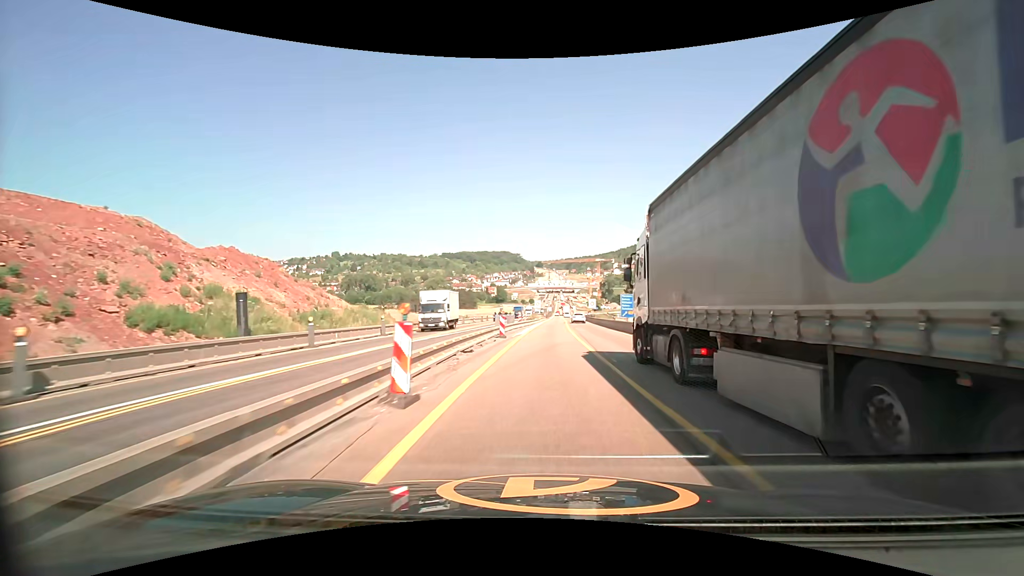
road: motorway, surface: asphalt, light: Day
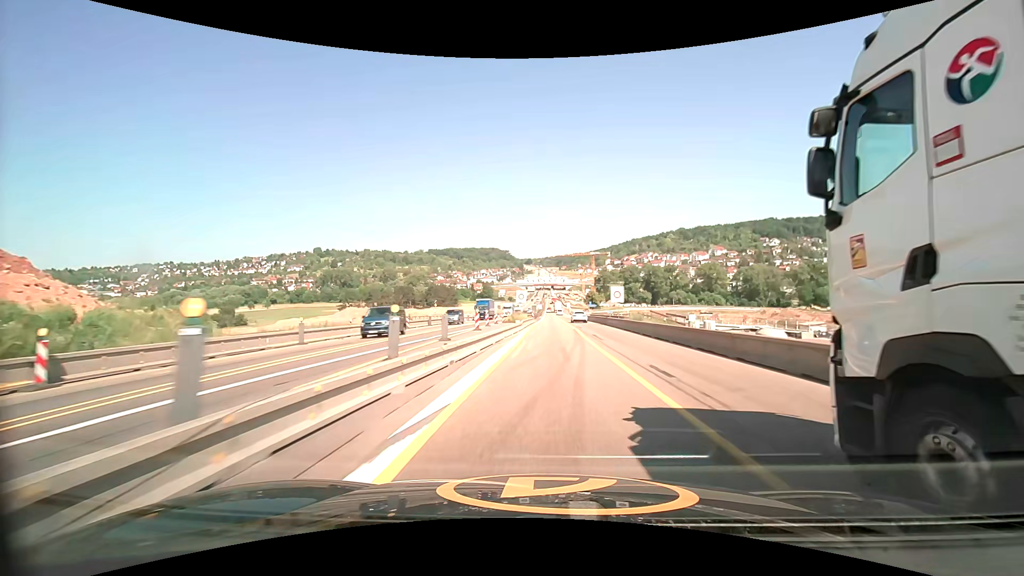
(+0.5, +39.8) m; +1°
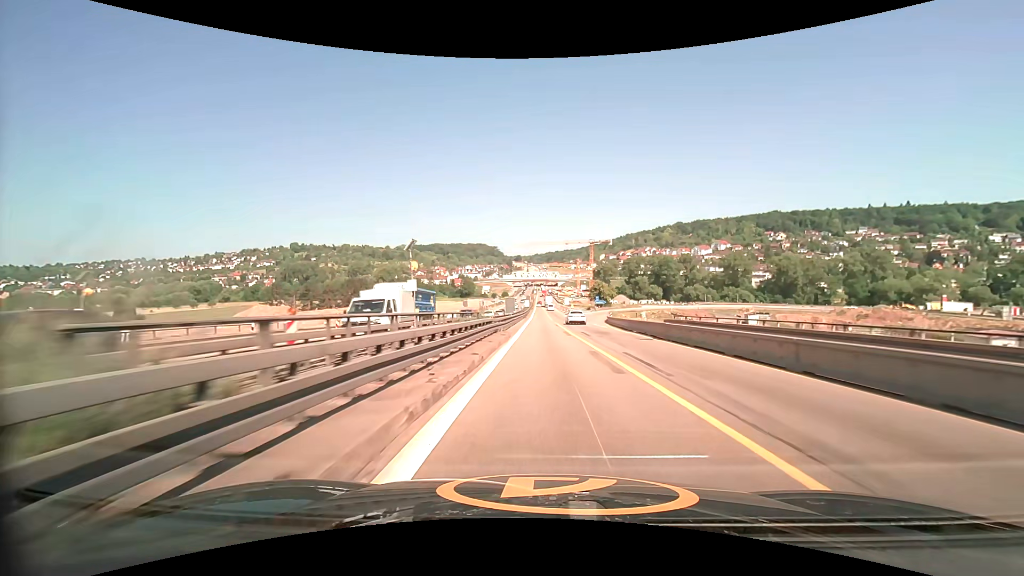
(+1.1, +63.4) m; +1°
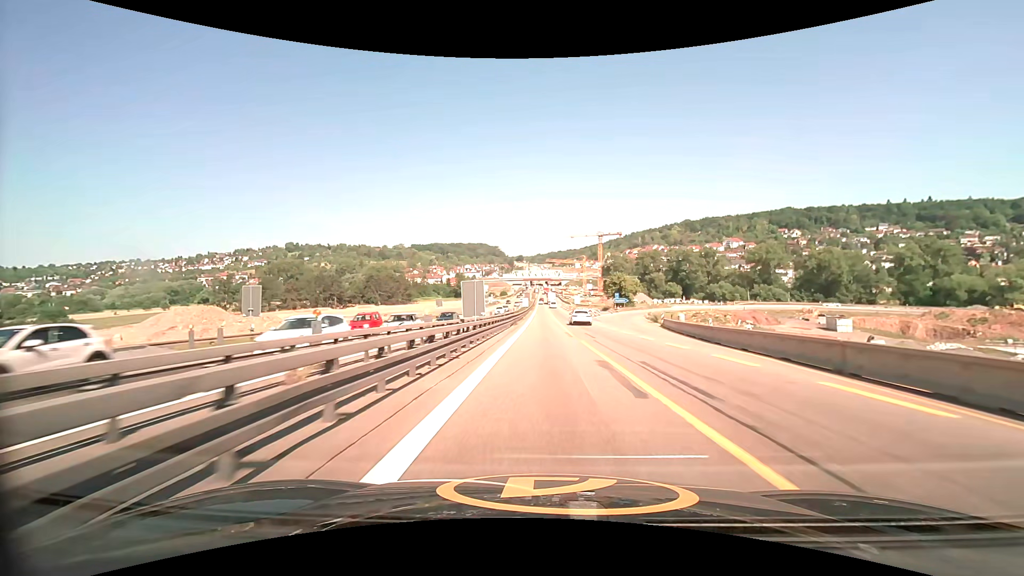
(-0.1, +35.9) m; 0°
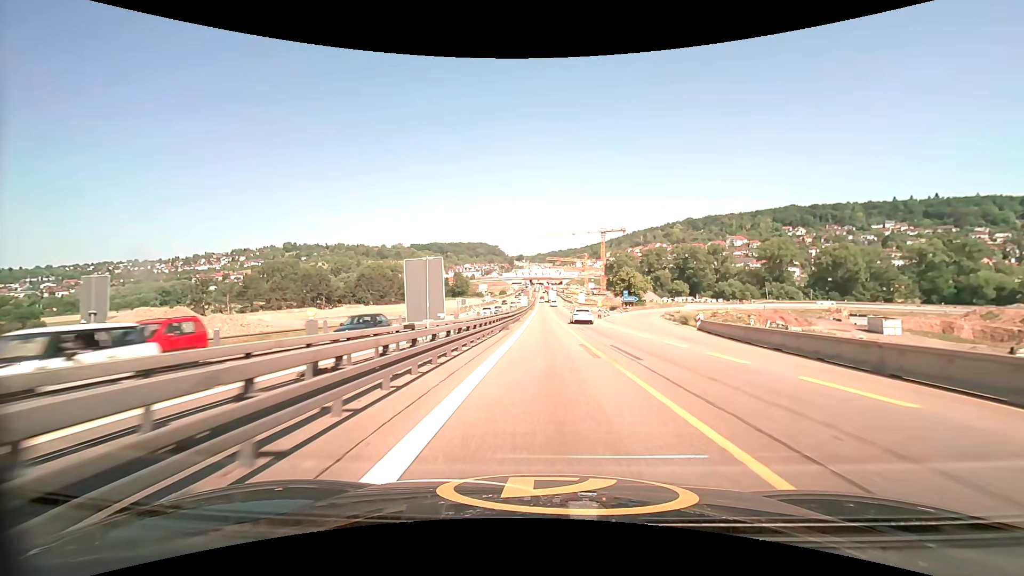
(0.0, +11.6) m; 0°
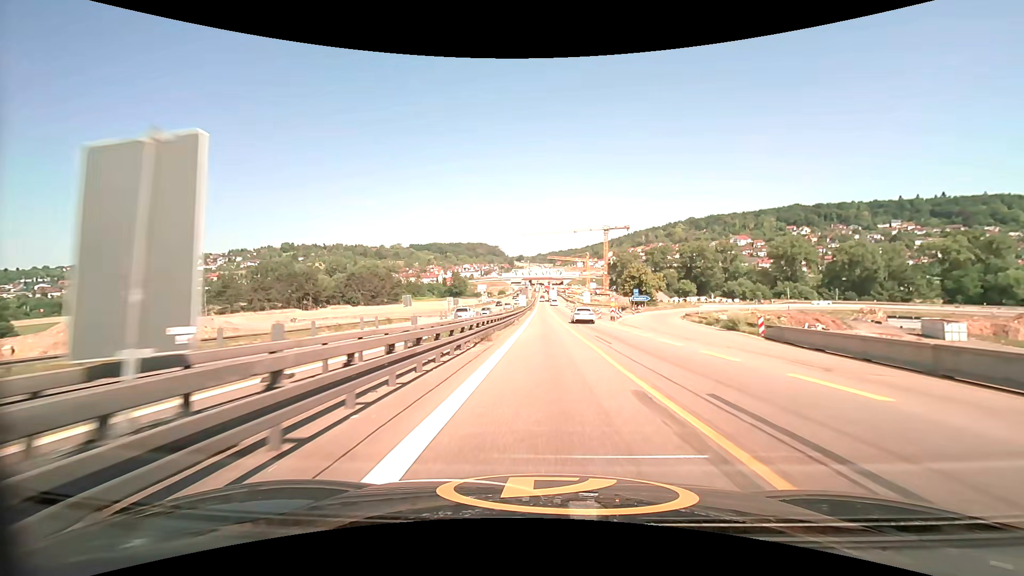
(0.0, +11.4) m; 0°
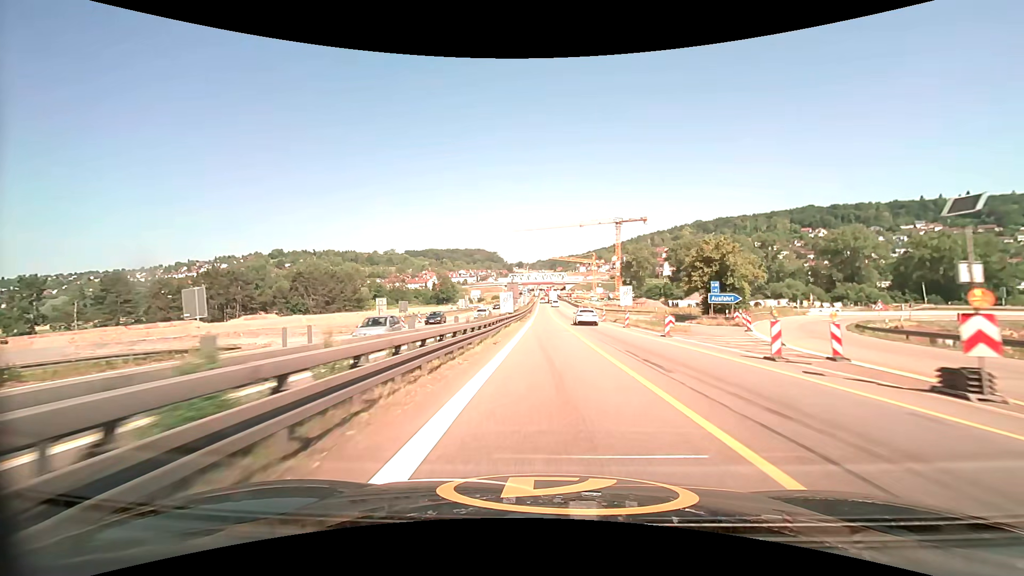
(0.0, +43.8) m; 0°
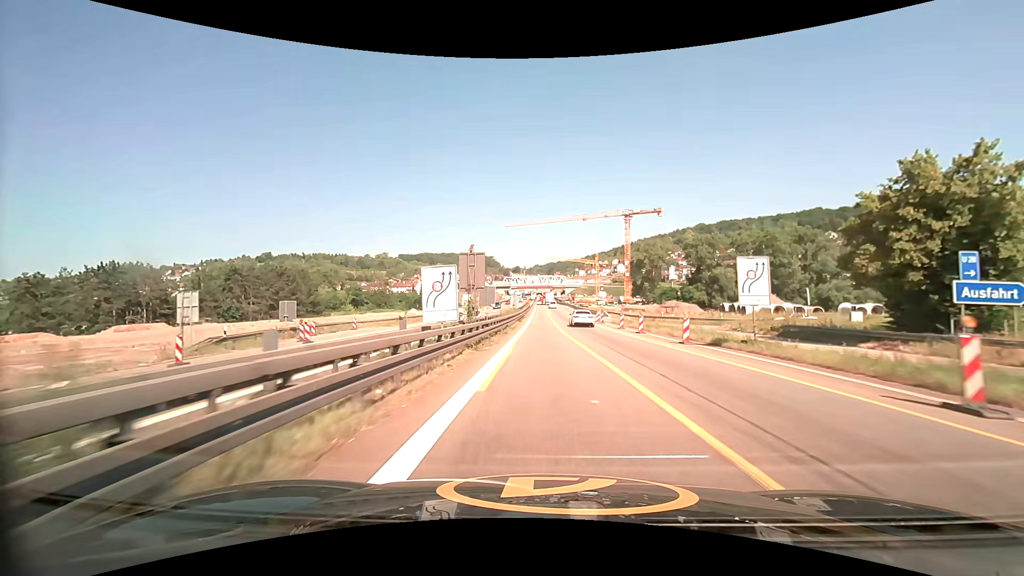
(+0.1, +31.7) m; 0°
(0, +10) (0, +20) (0, +30) (0, +40) (0, +50) (0, +60) (0, +70) (0, +80) (0, +90) (0, +100) m
